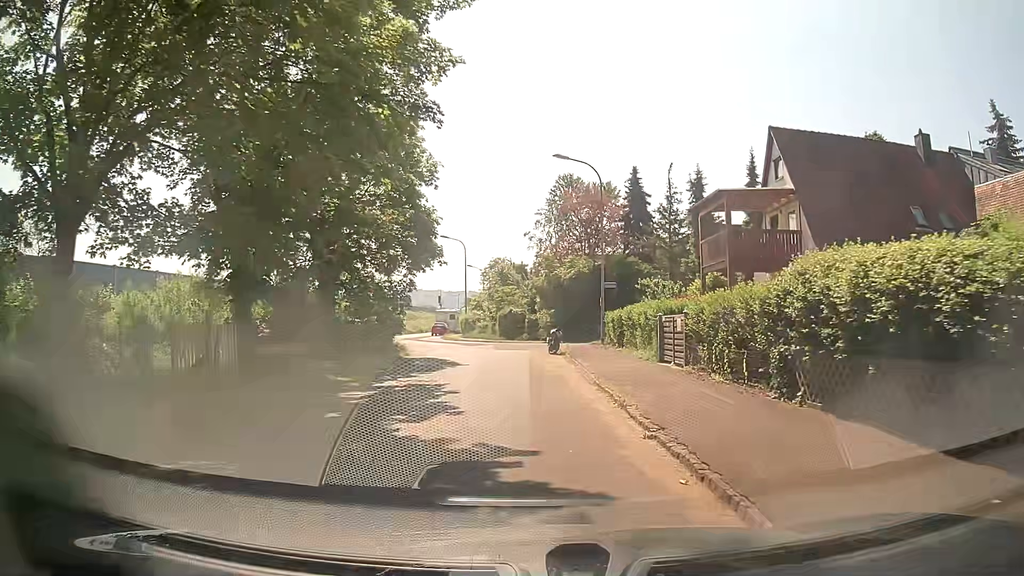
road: residential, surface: asphalt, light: Day
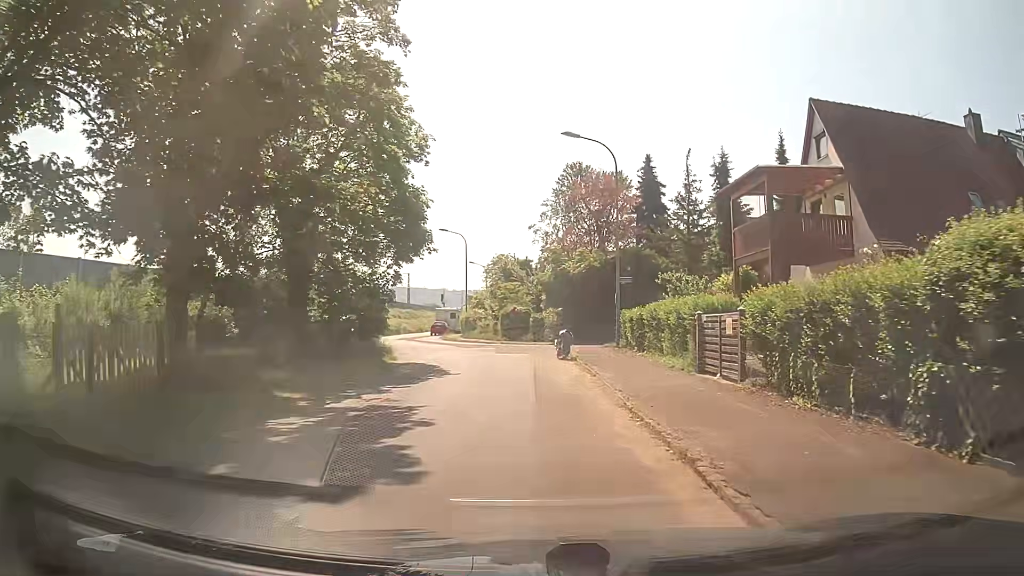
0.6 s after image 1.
(-0.1, +3.9) m; 0°
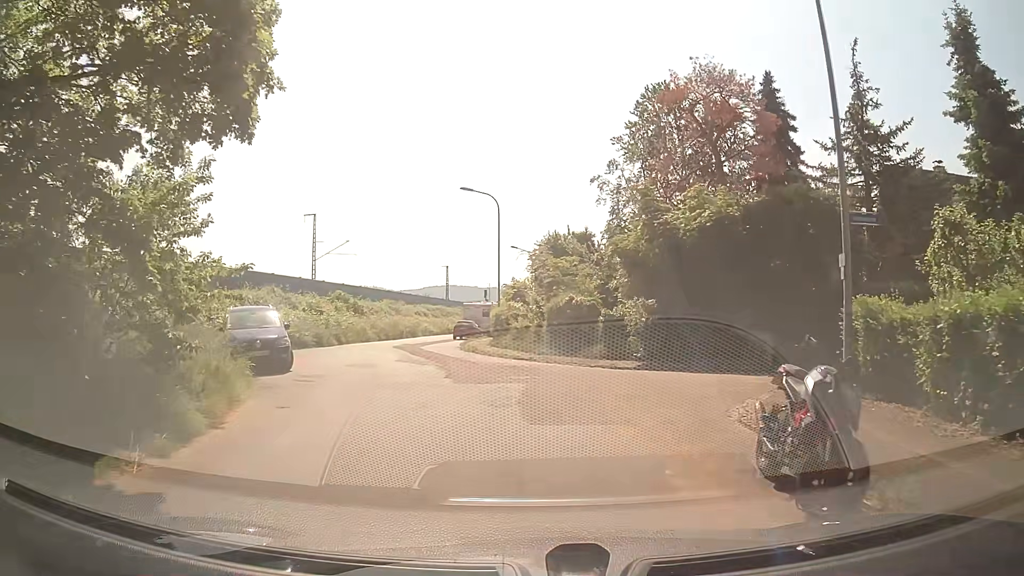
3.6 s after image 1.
(-0.8, +17.9) m; -5°
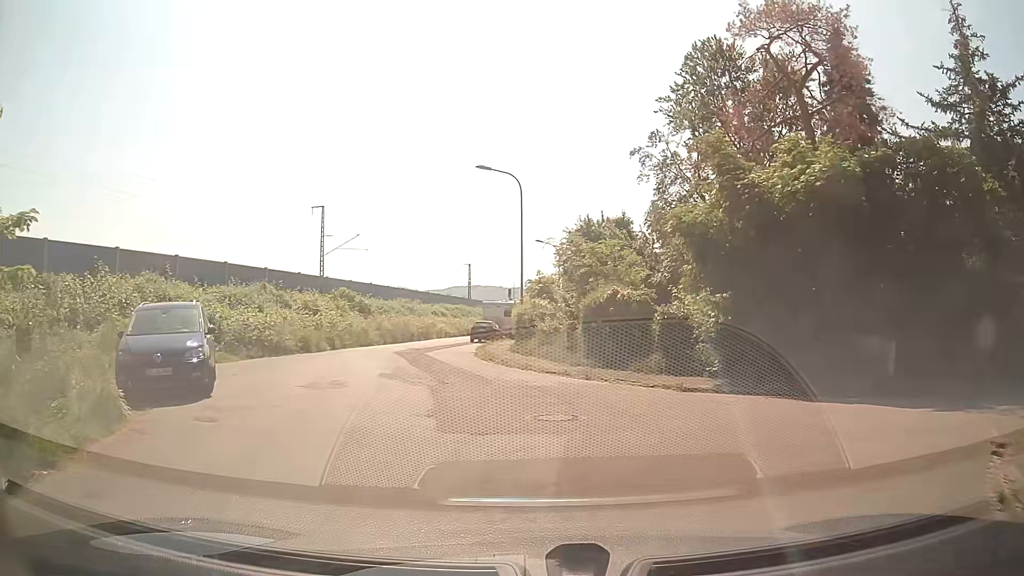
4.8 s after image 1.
(-0.1, +5.9) m; -3°
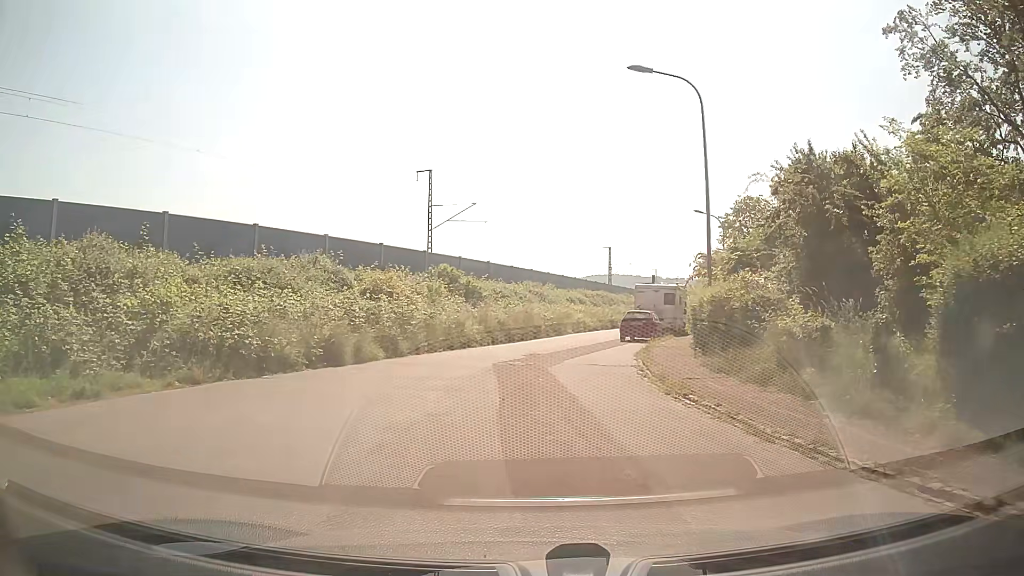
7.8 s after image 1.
(-1.3, +13.2) m; -11°
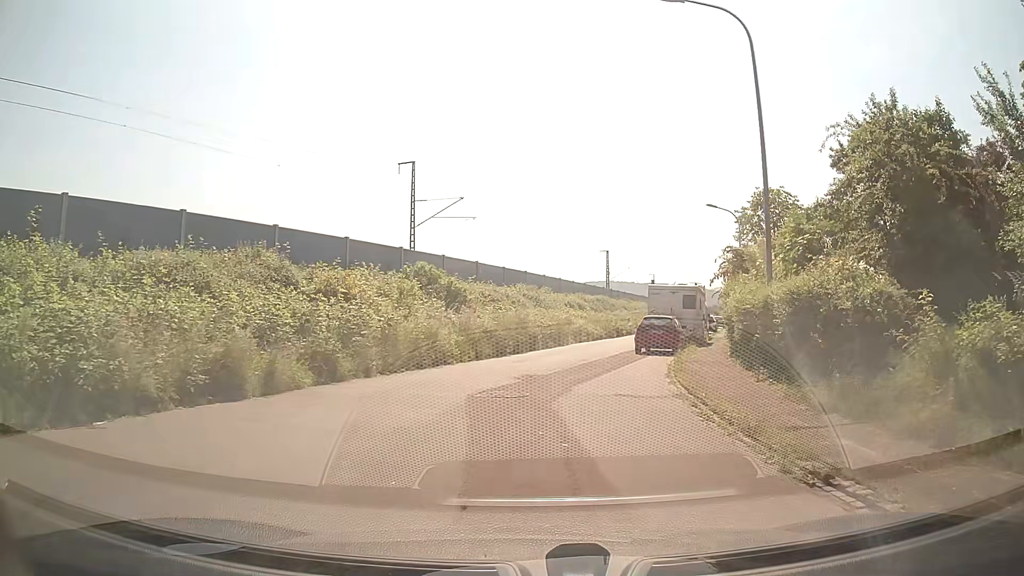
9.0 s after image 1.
(0.0, +5.9) m; +2°
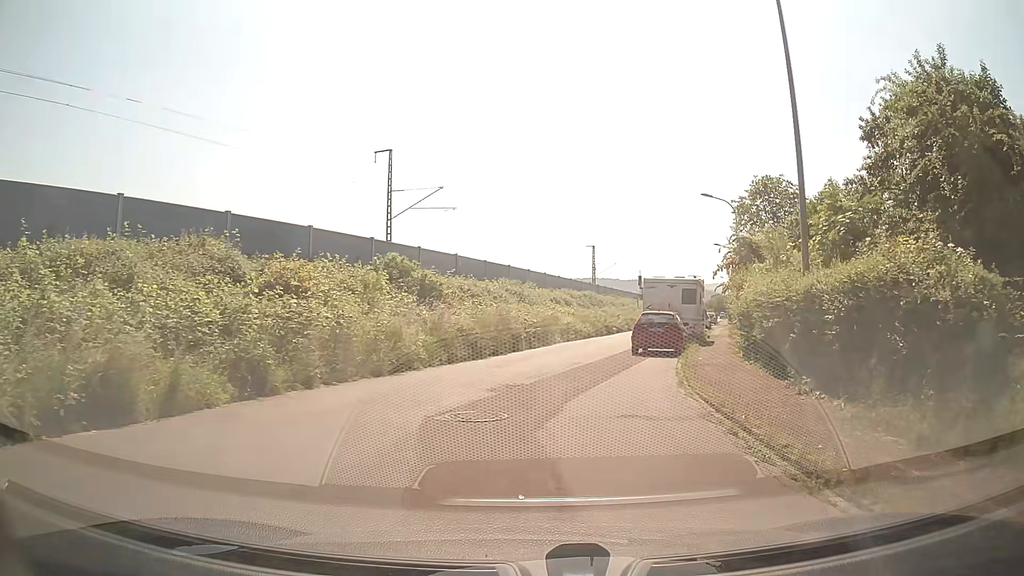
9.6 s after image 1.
(0.0, +3.0) m; +1°
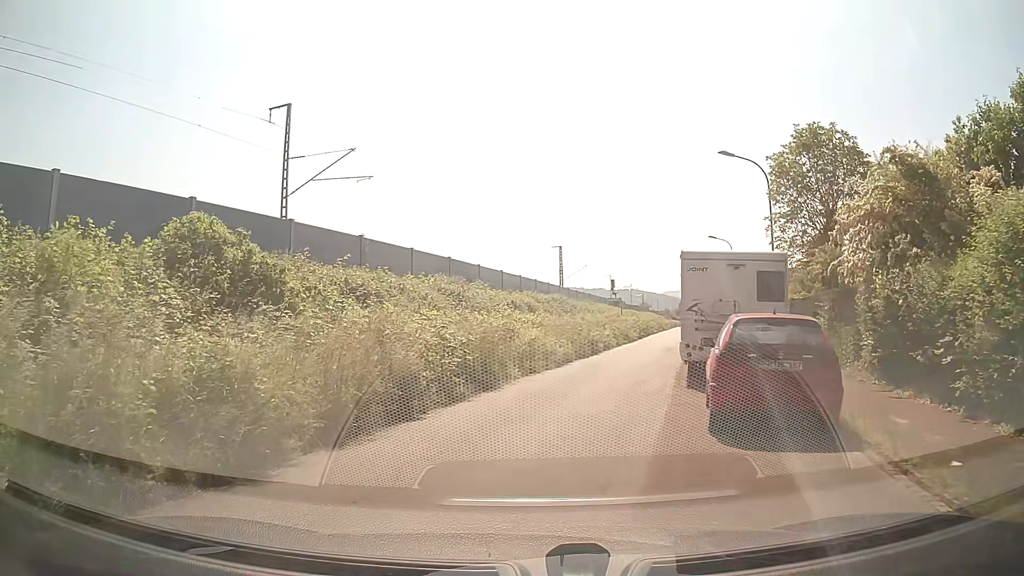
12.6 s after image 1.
(+0.6, +14.0) m; +2°
(0, +10) (+2, +20) (+5, +29) (+7, +39) (+10, +49) (+12, +59) (+14, +68) (+18, +78) (+21, +87) (+24, +97) m
